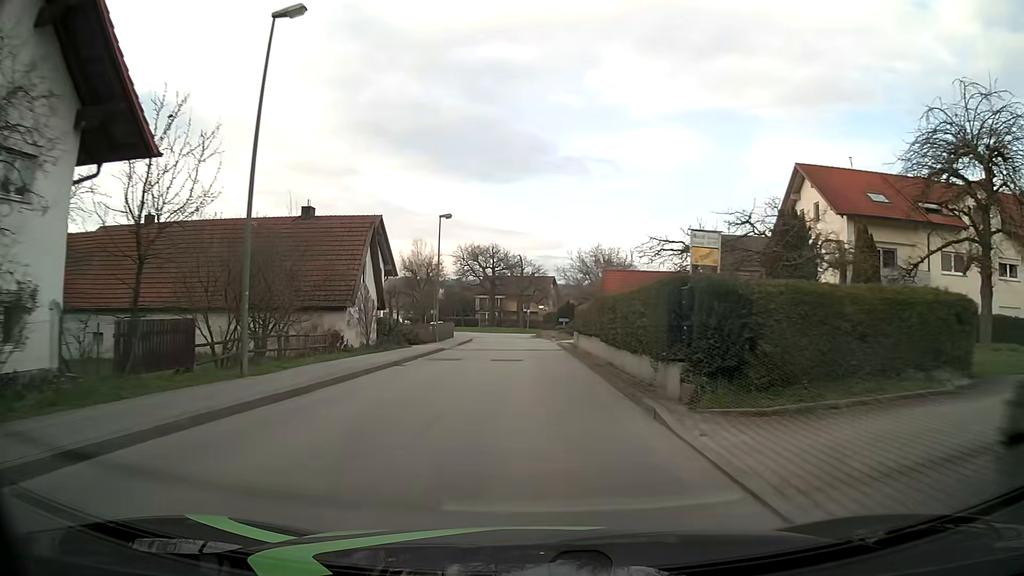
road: unclassified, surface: asphalt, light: Day
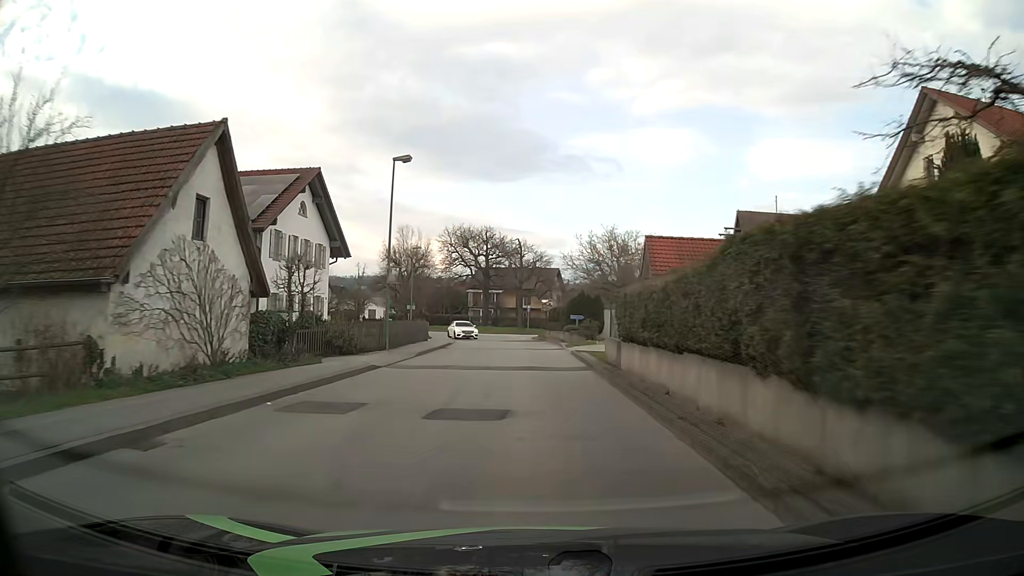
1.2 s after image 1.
(+0.1, +15.2) m; +1°
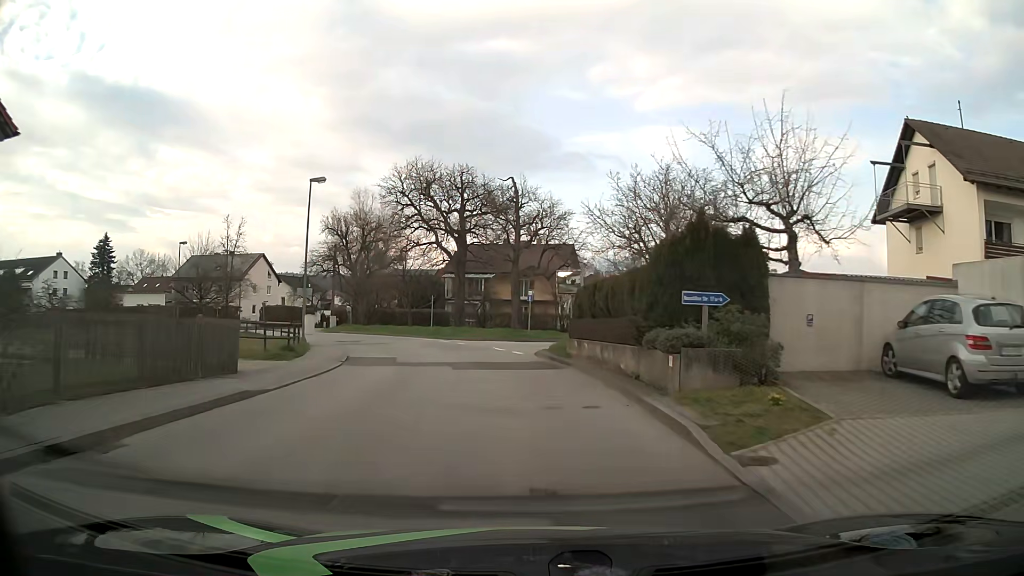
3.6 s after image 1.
(-0.1, +29.8) m; -1°
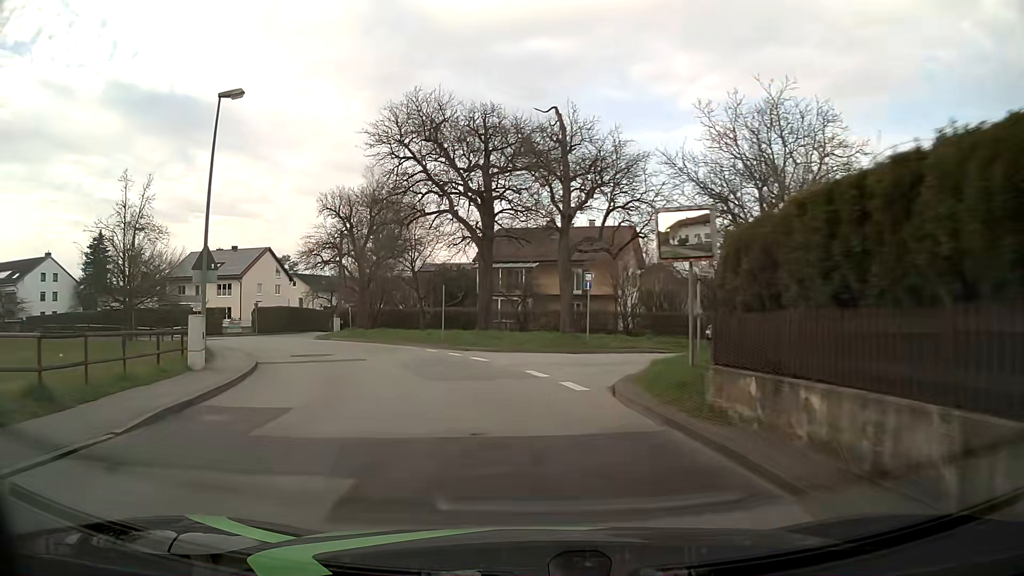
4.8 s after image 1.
(-0.3, +14.1) m; -4°
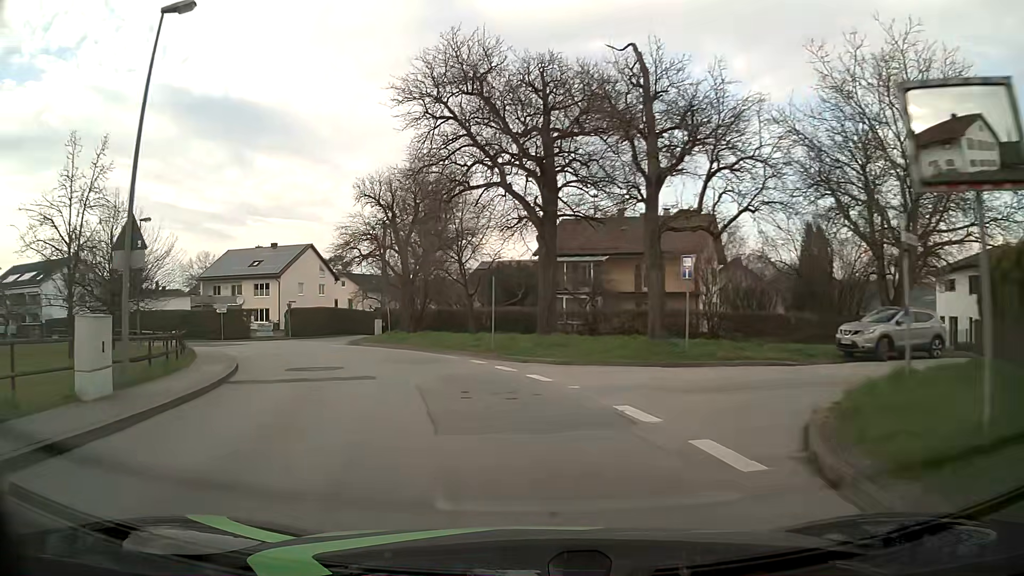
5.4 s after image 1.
(-0.3, +6.9) m; -5°
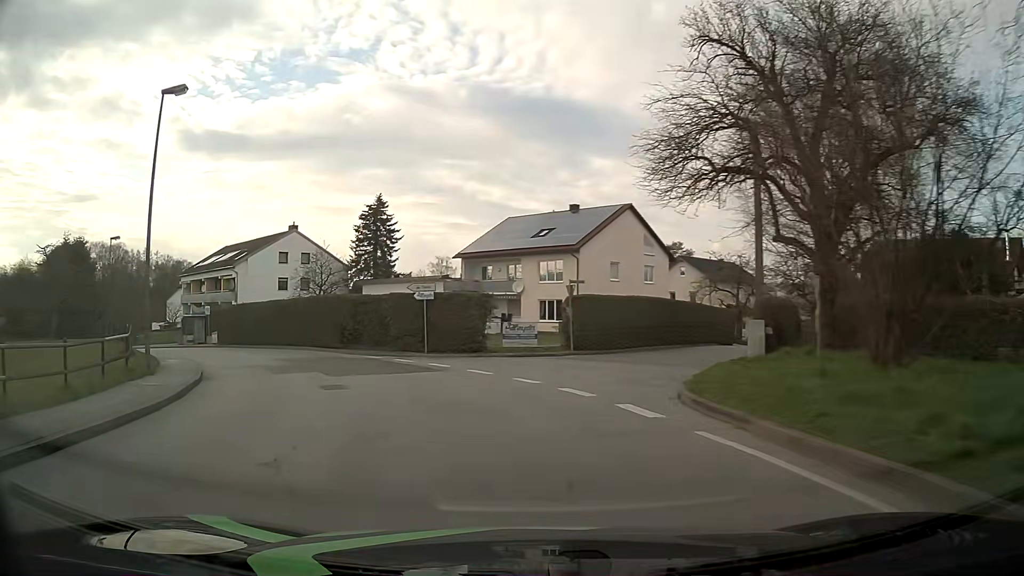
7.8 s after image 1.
(-6.6, +26.3) m; -29°
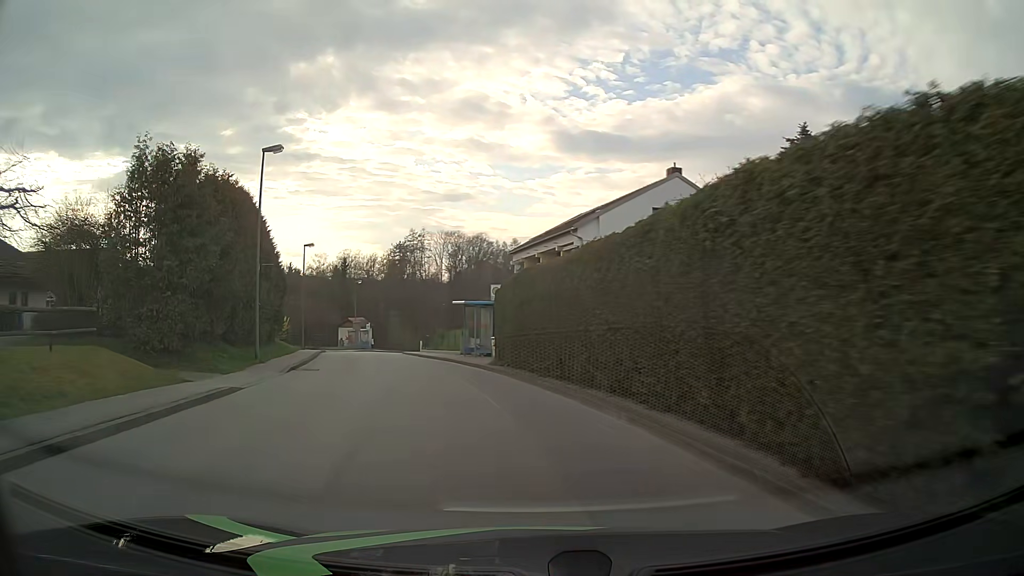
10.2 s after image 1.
(-8.3, +26.0) m; -34°
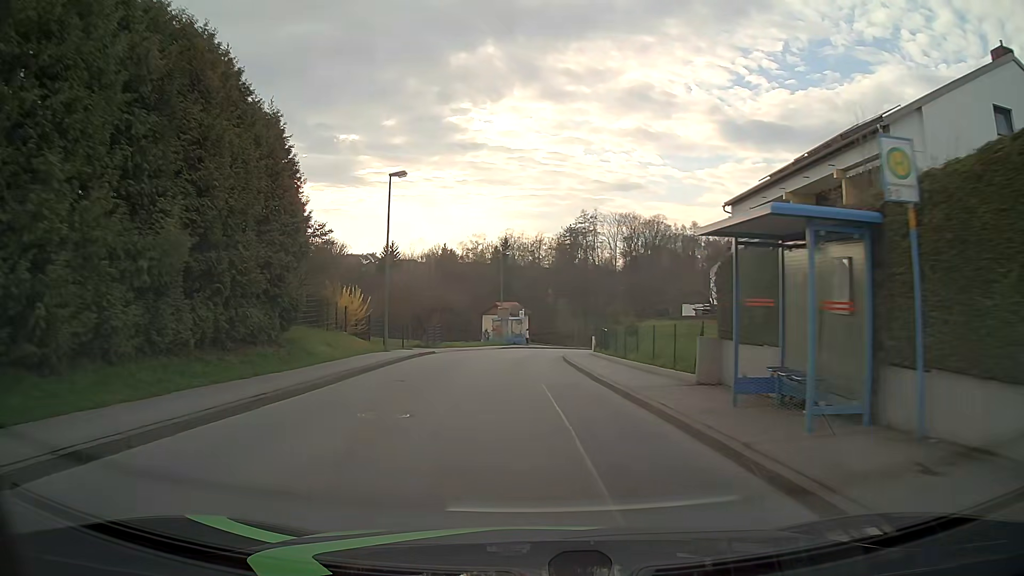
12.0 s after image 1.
(-3.2, +21.6) m; -15°
(0, +10) (0, +20) (0, +30) (0, +40) (+2, +50) (+4, +60) (+8, +69) (+12, +78) (+17, +86) (+21, +96) m
